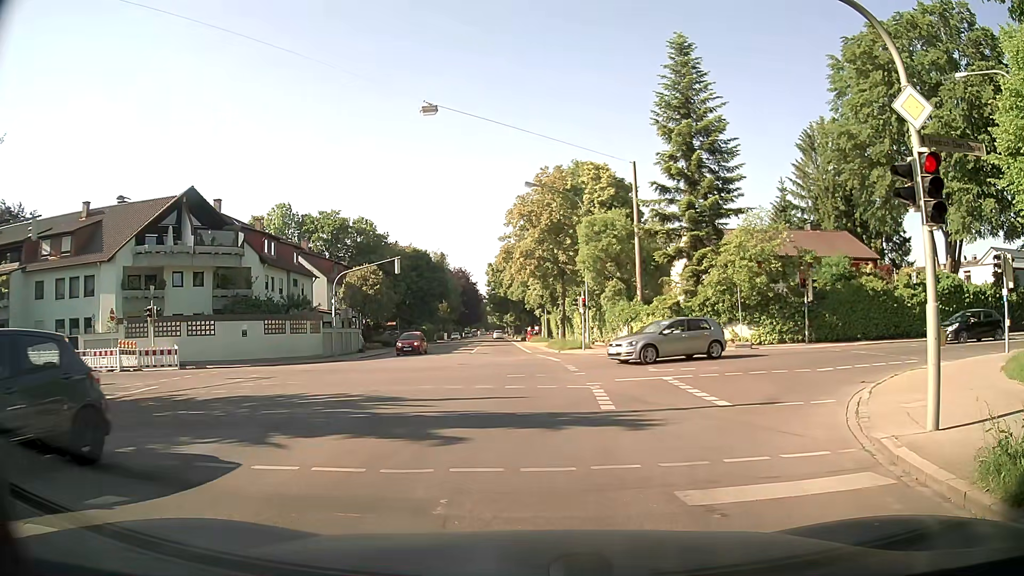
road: secondary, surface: asphalt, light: Day
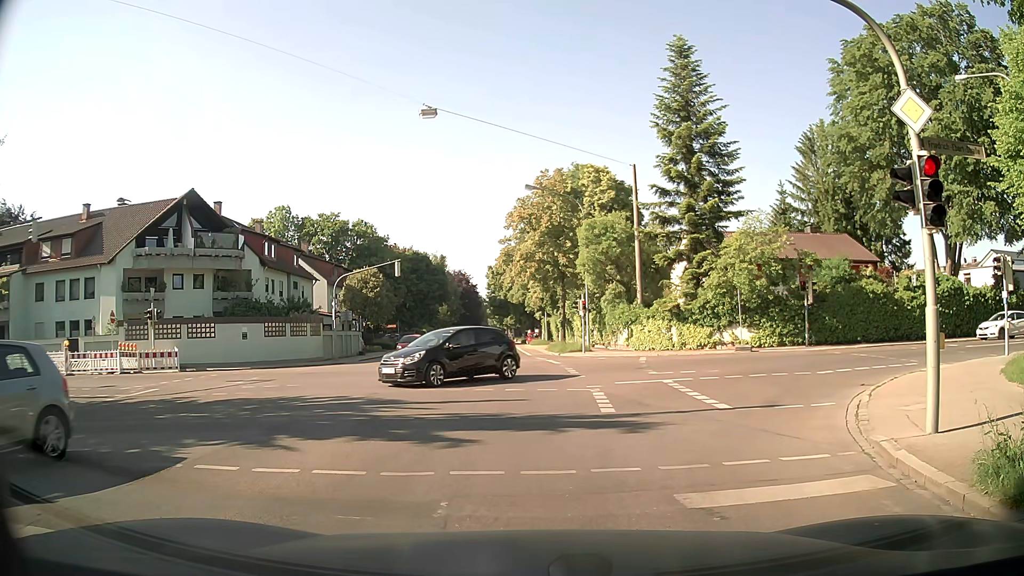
(0.0, +0.1) m; 0°
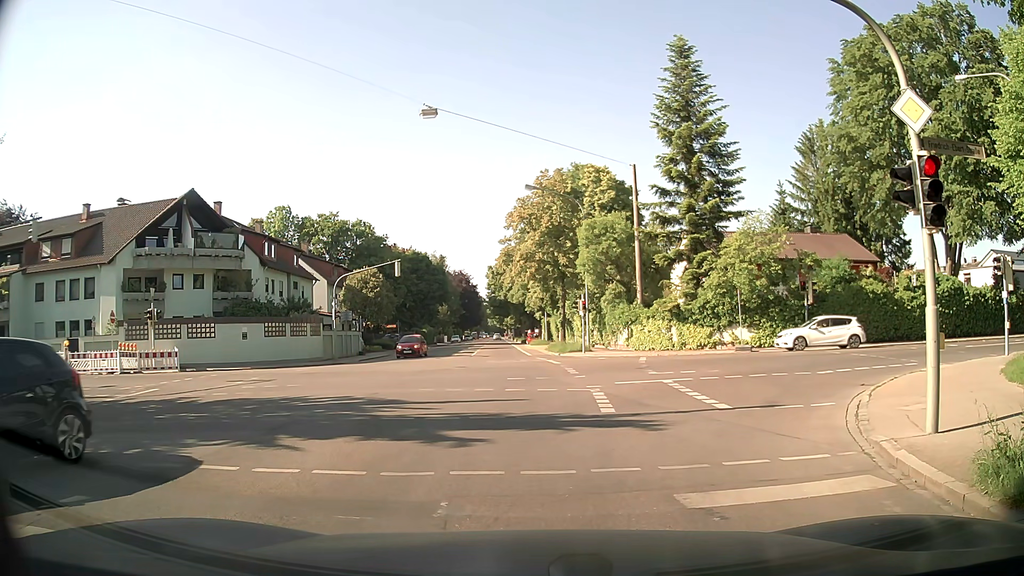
(0.0, 0.0) m; 0°
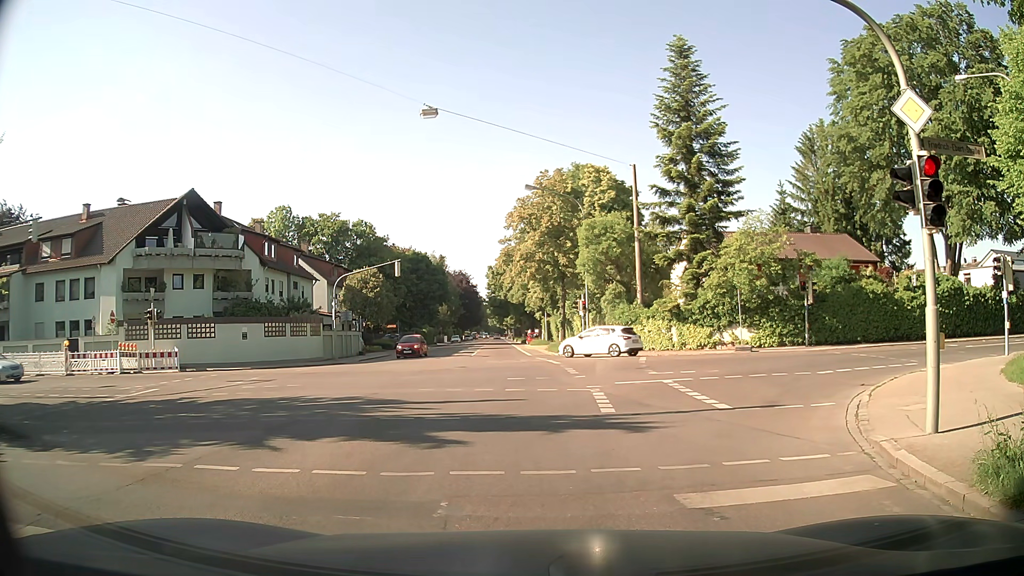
(0.0, 0.0) m; 0°
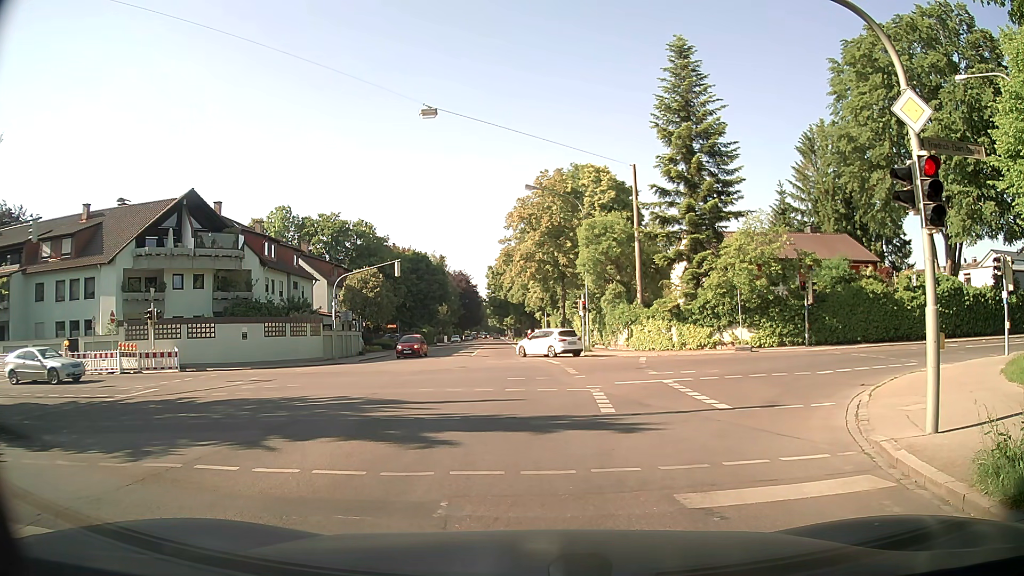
(0.0, 0.0) m; 0°
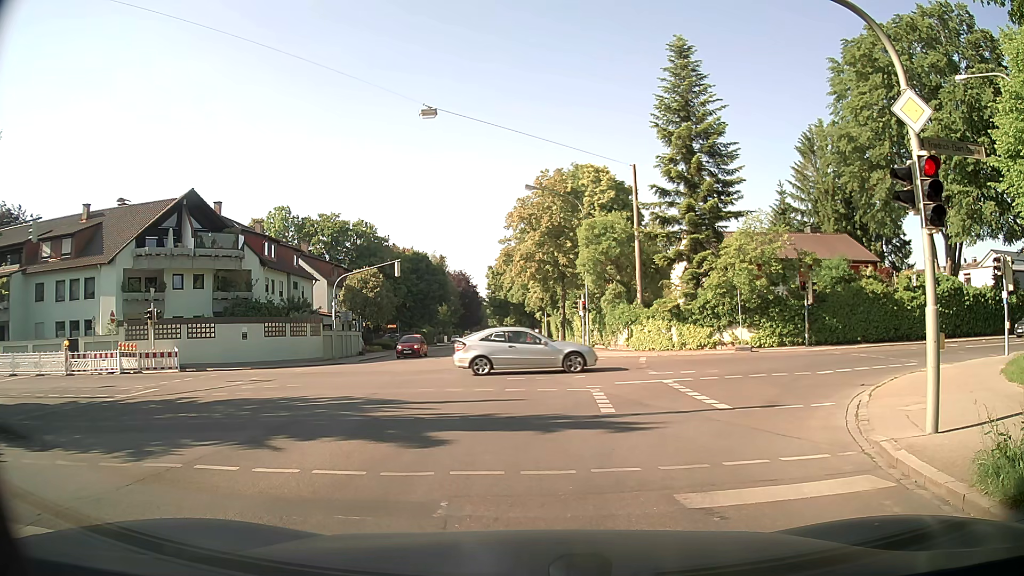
(0.0, 0.0) m; 0°
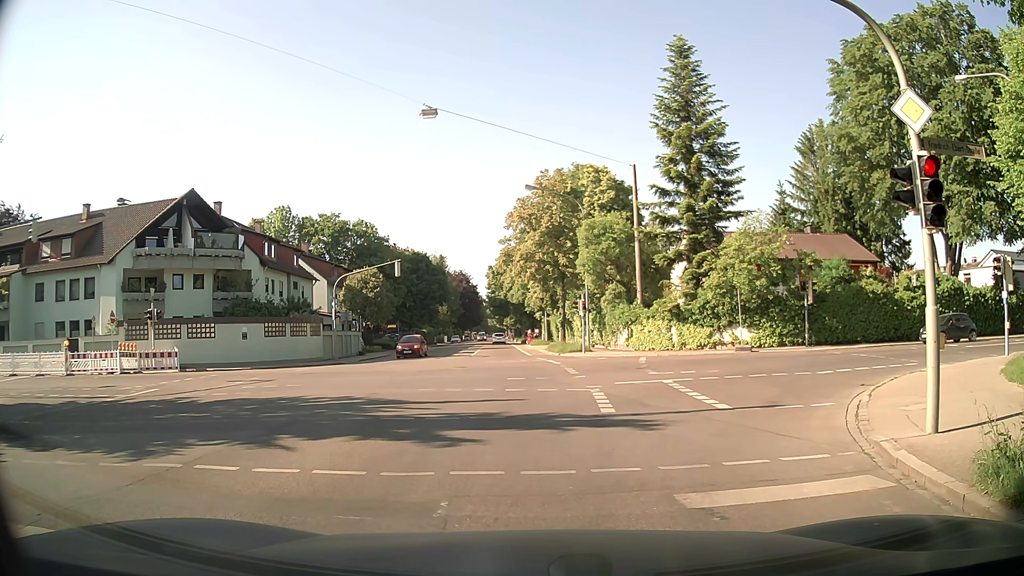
(0.0, 0.0) m; 0°
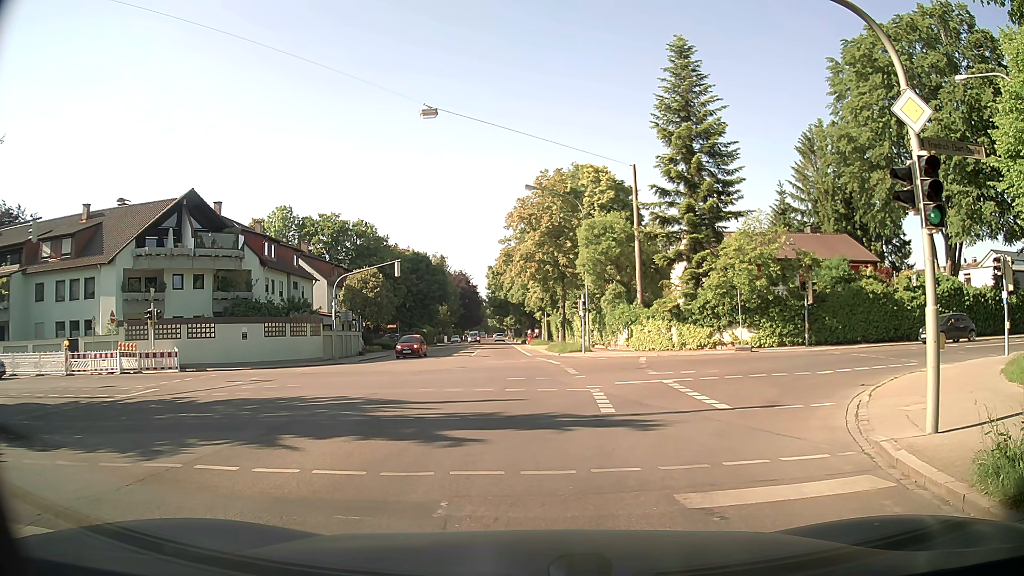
(0.0, 0.0) m; 0°
(0, +10) (0, +20) (0, +30) (0, +40) (0, +50) (0, +60) (-1, +70) (-1, +80) (-1, +90) (-1, +100) m
